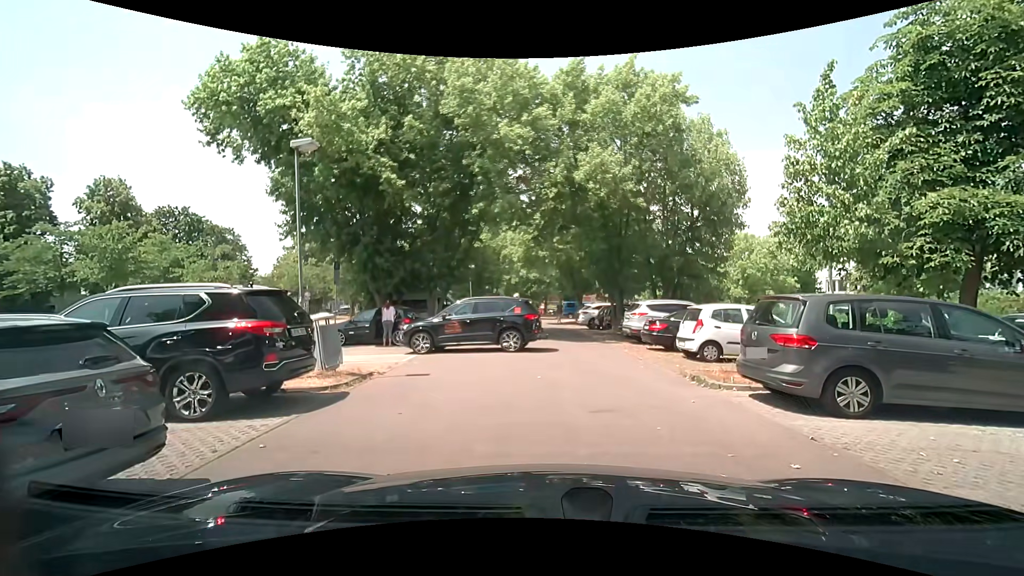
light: Day
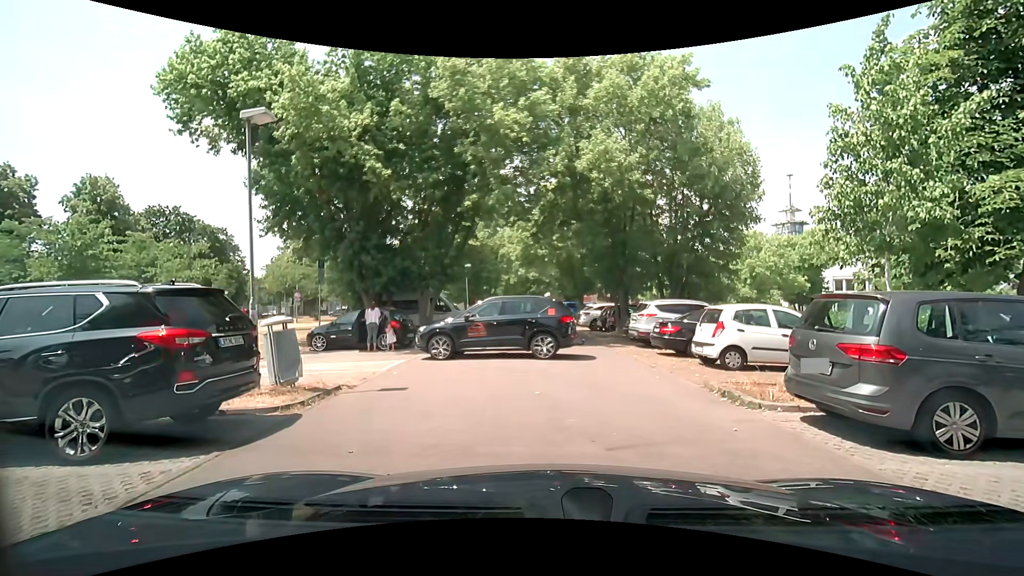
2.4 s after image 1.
(0.0, +1.6) m; 0°
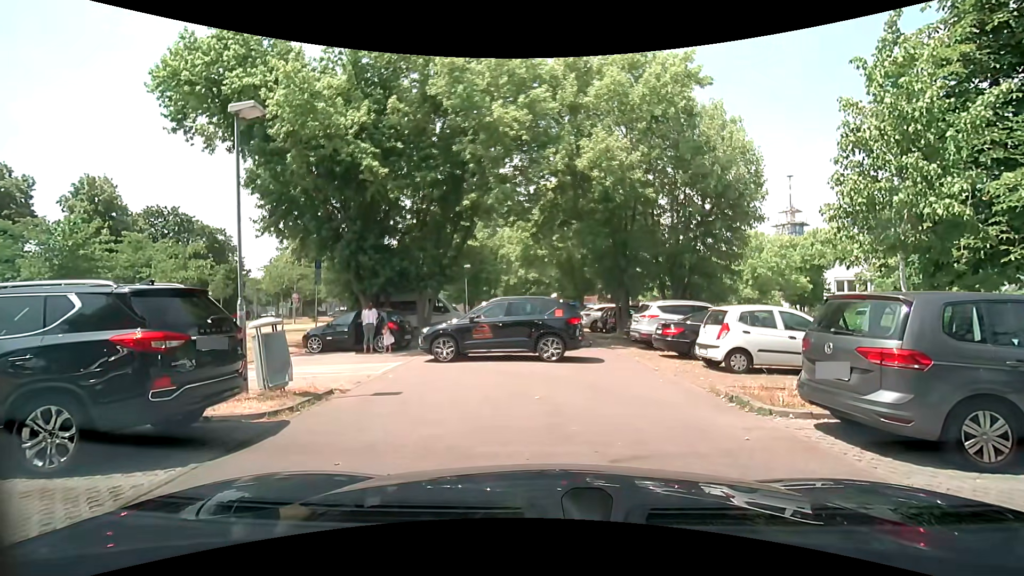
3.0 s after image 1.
(0.0, +0.3) m; 0°
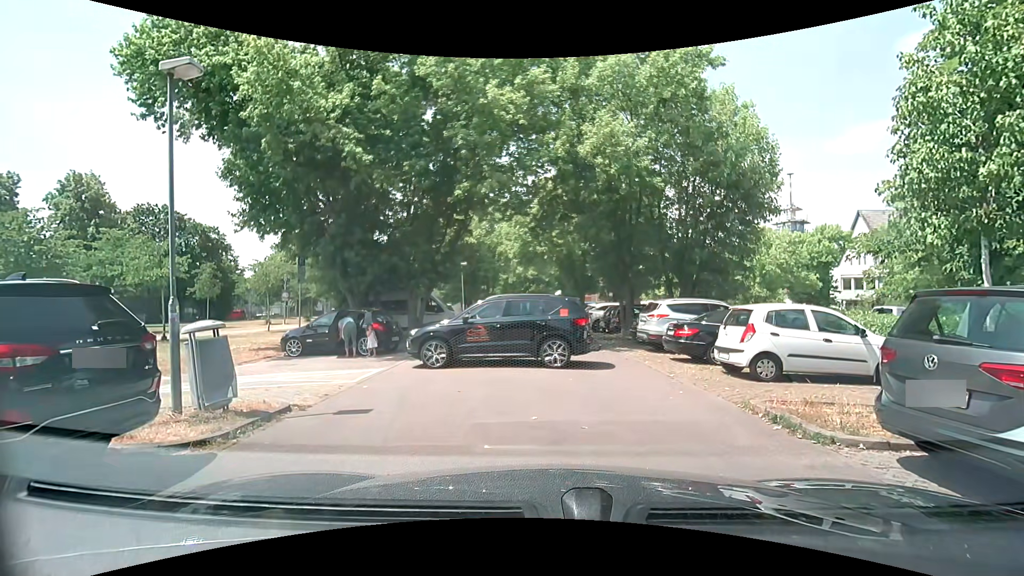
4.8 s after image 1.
(0.0, +1.4) m; 0°
